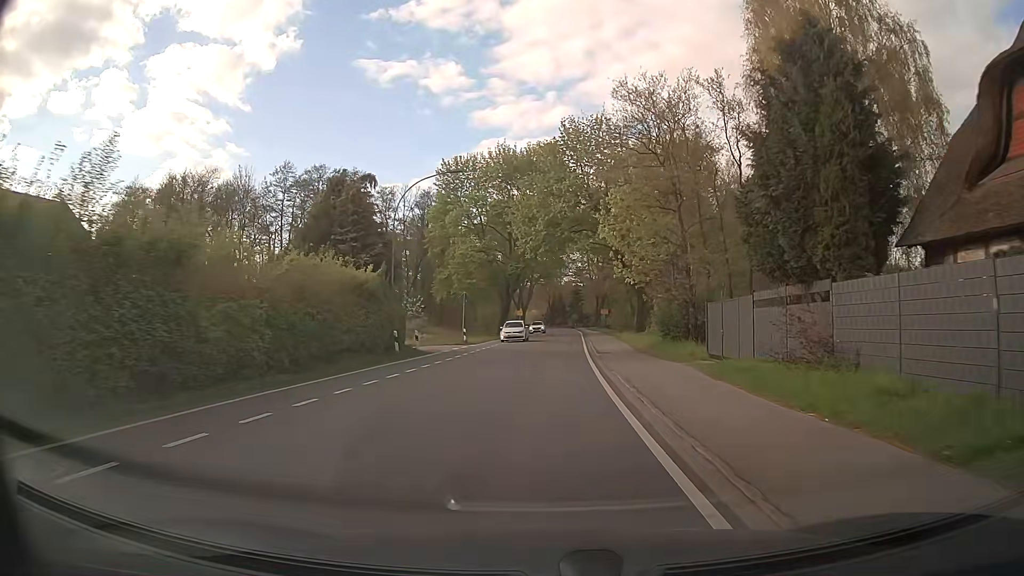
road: tertiary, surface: asphalt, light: Day
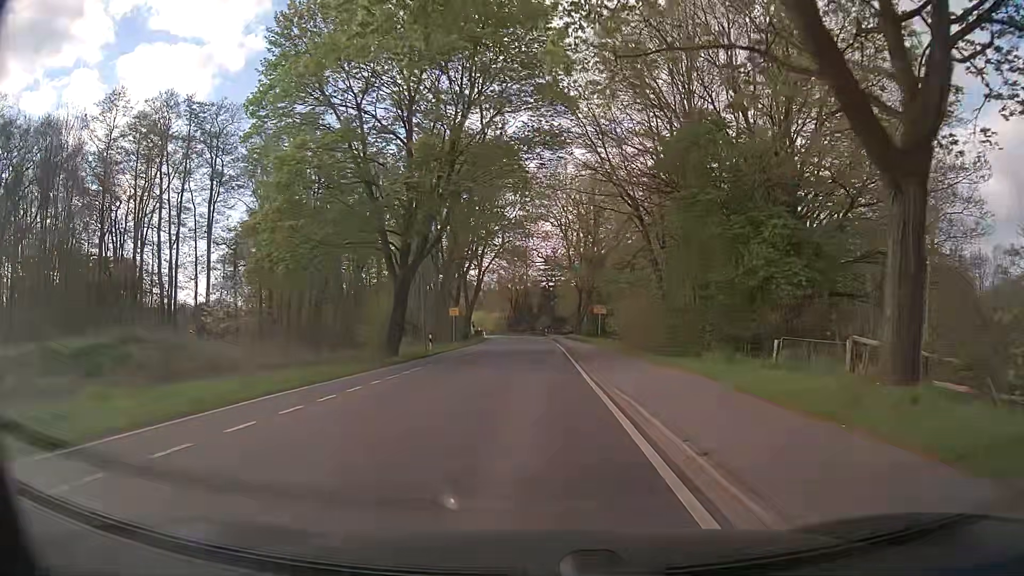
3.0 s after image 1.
(+1.3, +38.0) m; +3°
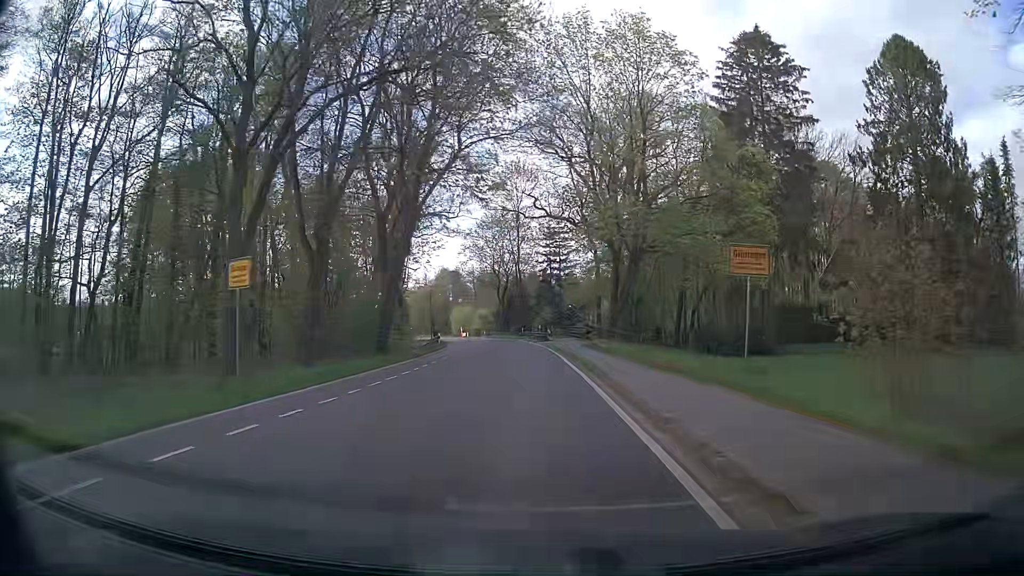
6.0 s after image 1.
(0.0, +38.0) m; 0°
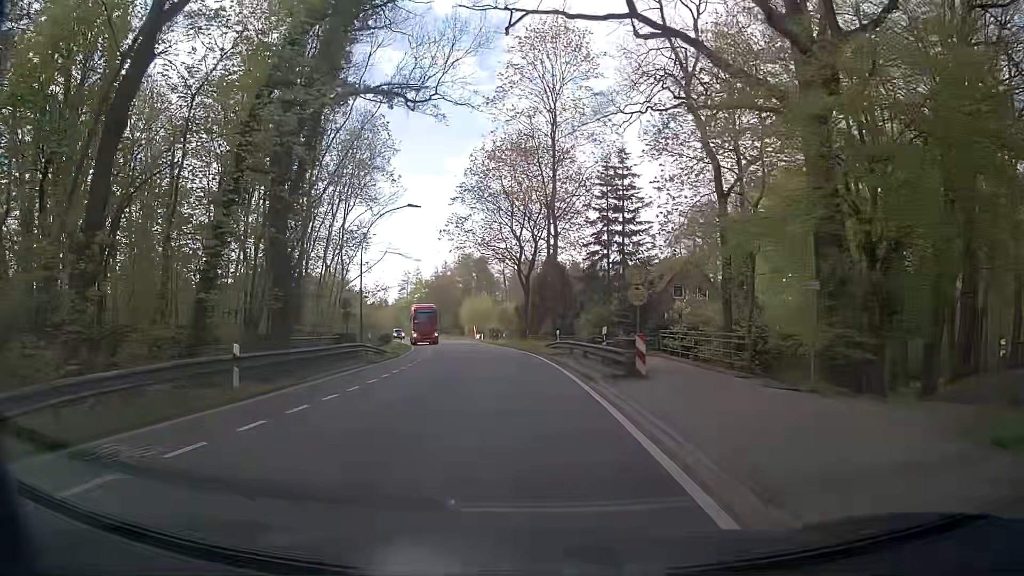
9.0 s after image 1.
(-0.6, +38.1) m; -3°
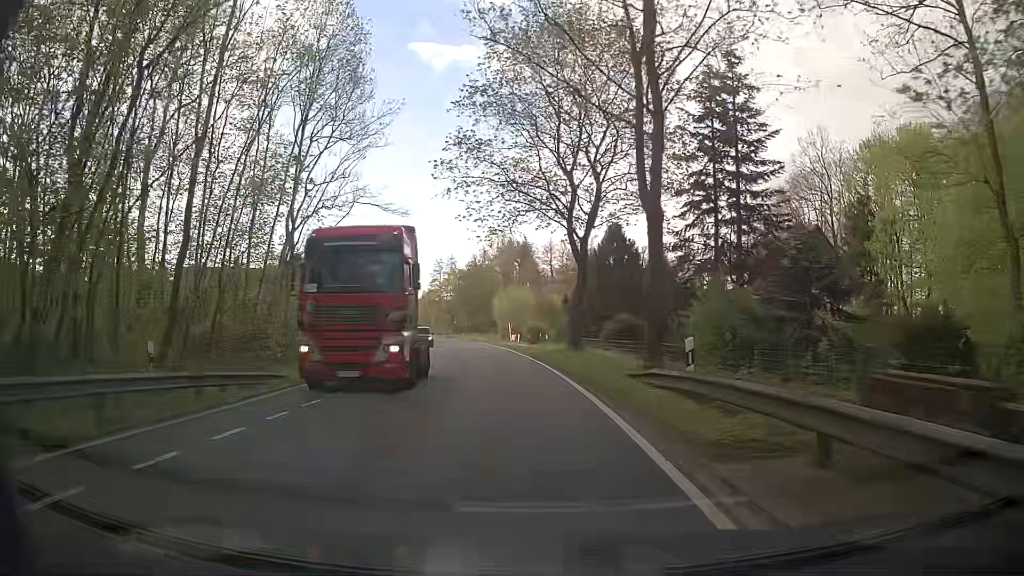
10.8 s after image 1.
(-0.6, +22.8) m; -5°
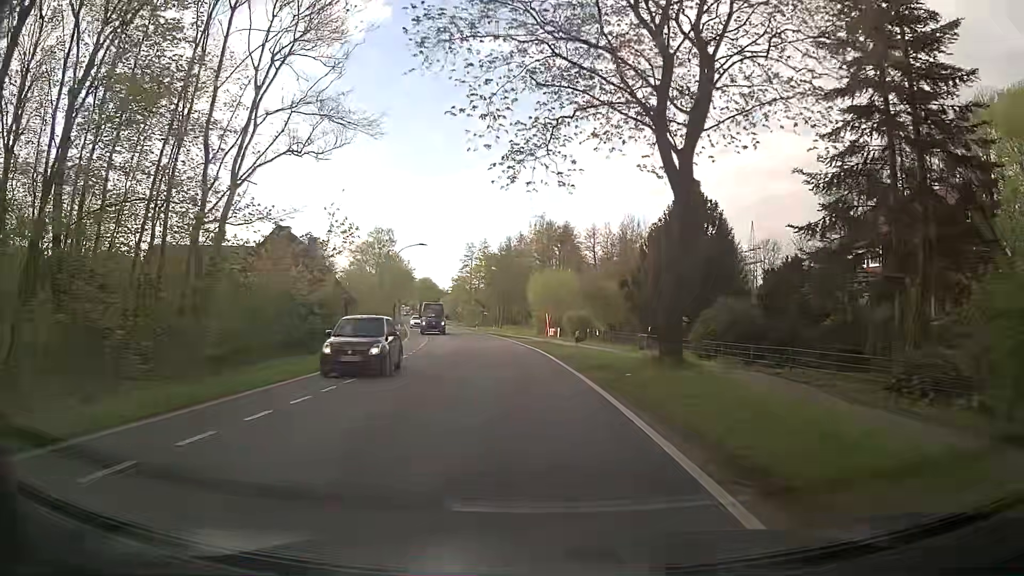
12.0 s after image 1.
(-0.4, +15.2) m; -3°
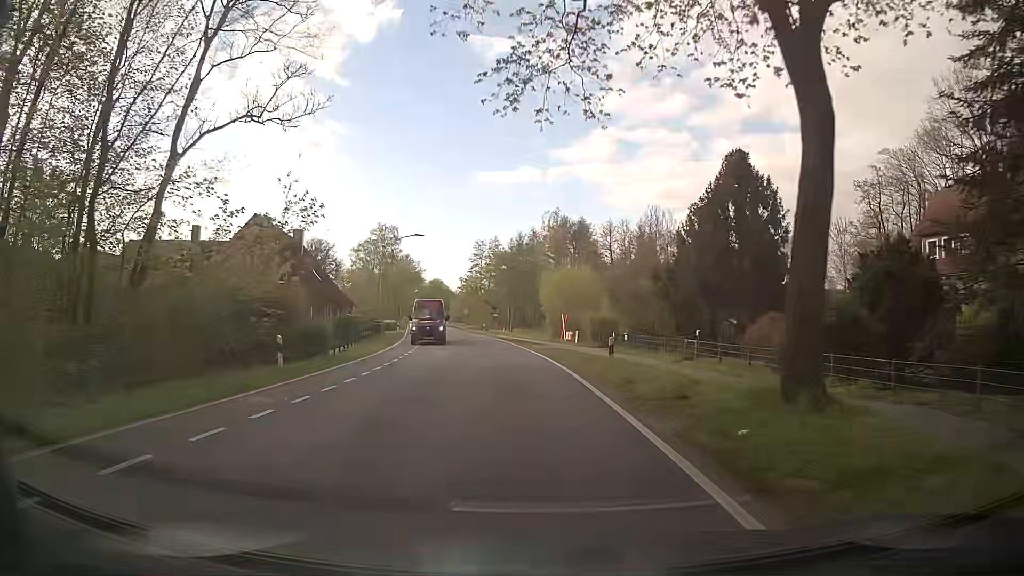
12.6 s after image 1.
(+0.1, +7.6) m; 0°
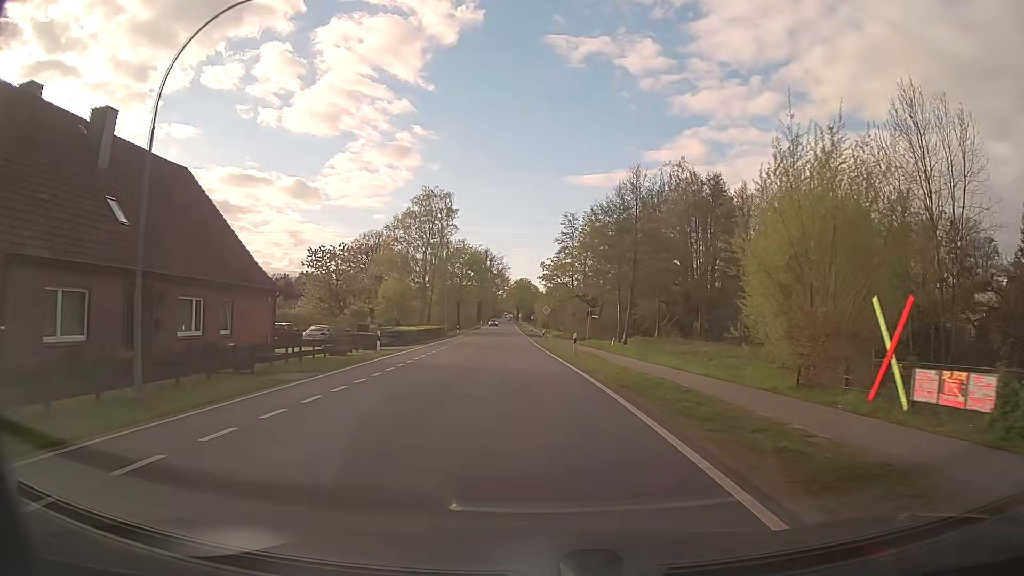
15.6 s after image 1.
(-3.2, +38.2) m; -8°
(0, +10) (-1, +20) (-1, +30) (-1, +40) (-2, +50) (-3, +60) (-3, +70) (-4, +80) (-4, +90) (-5, +100) m
